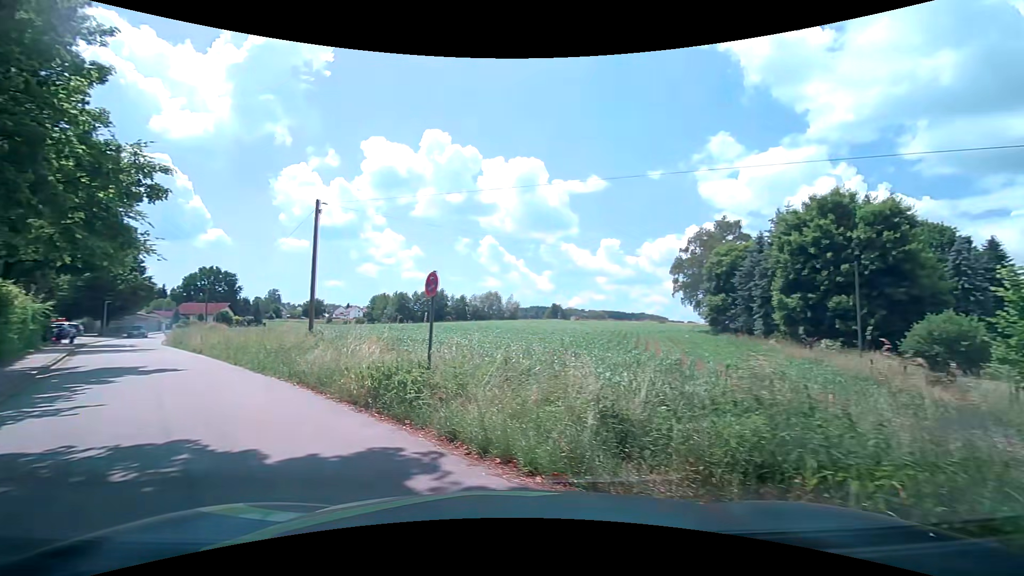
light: Day
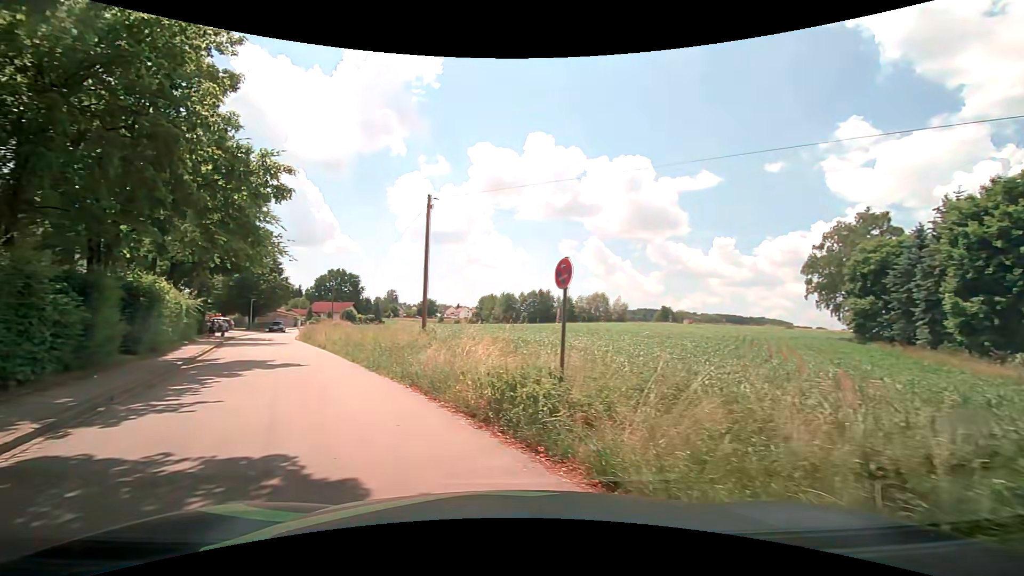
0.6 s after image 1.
(-0.2, +1.8) m; -14°
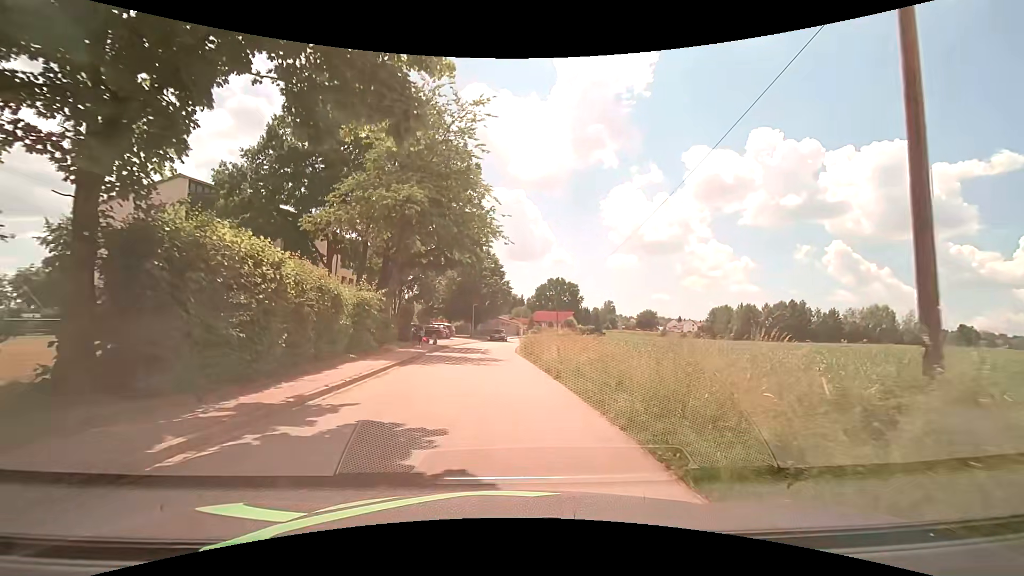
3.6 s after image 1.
(-4.3, +13.7) m; -24°
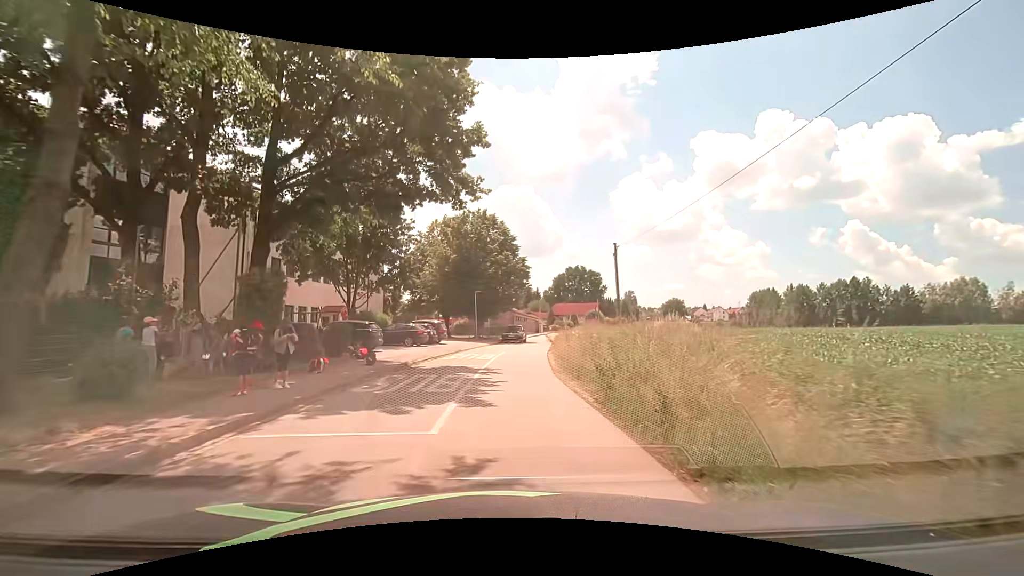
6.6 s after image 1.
(-0.2, +20.9) m; -1°
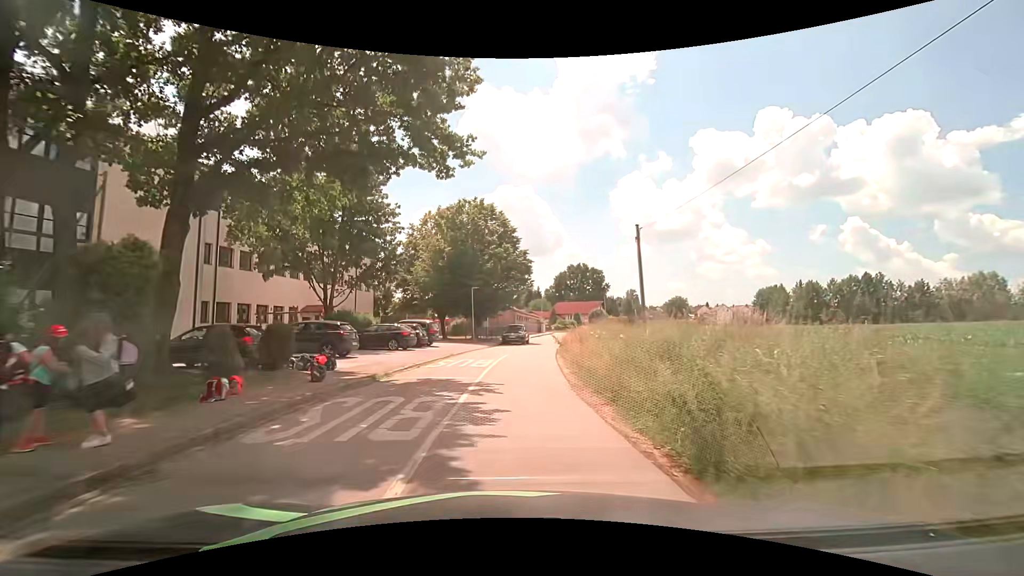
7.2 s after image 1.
(0.0, +4.6) m; 0°
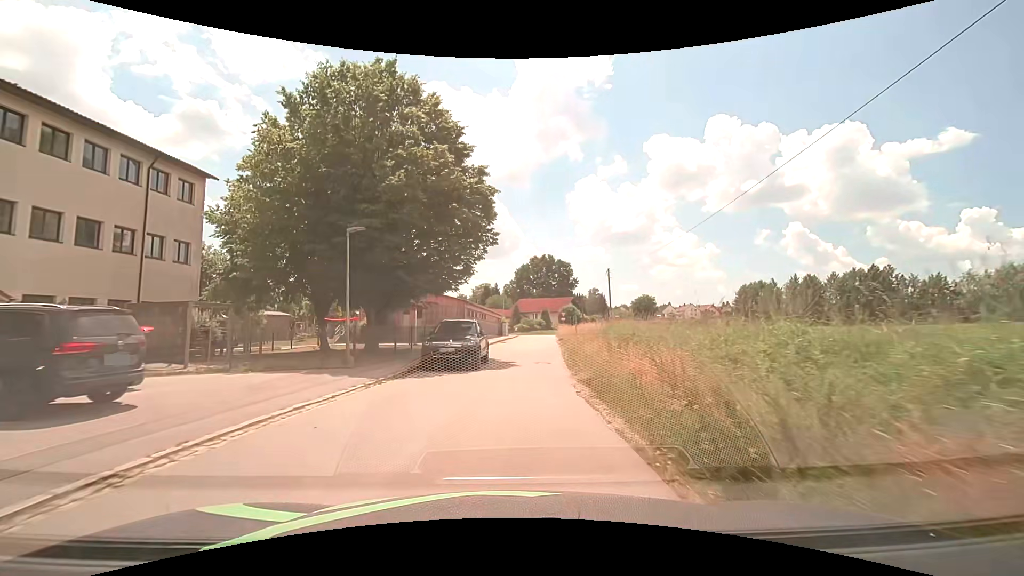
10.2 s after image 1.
(+0.7, +24.4) m; +4°
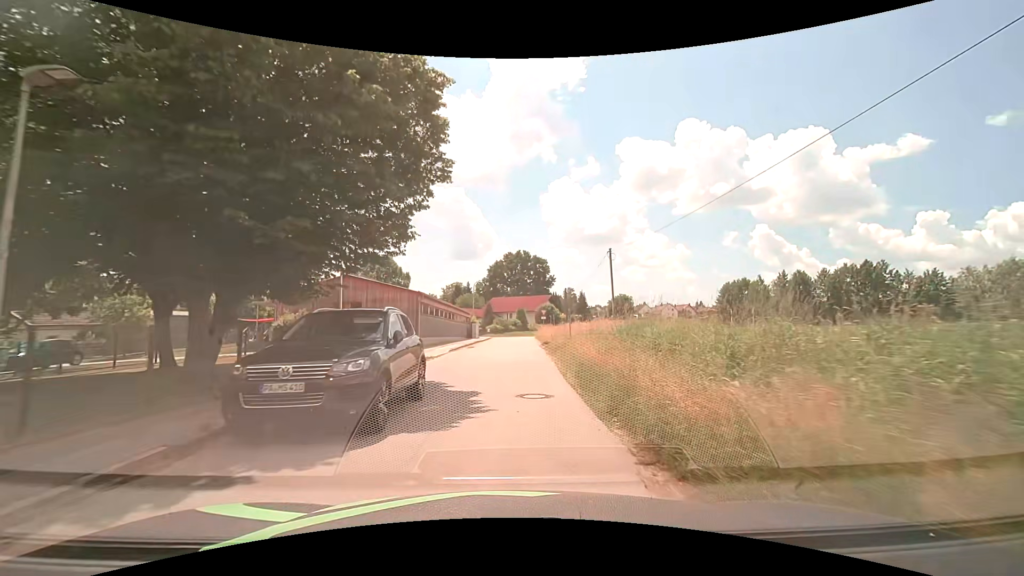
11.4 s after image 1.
(+0.4, +10.2) m; +4°
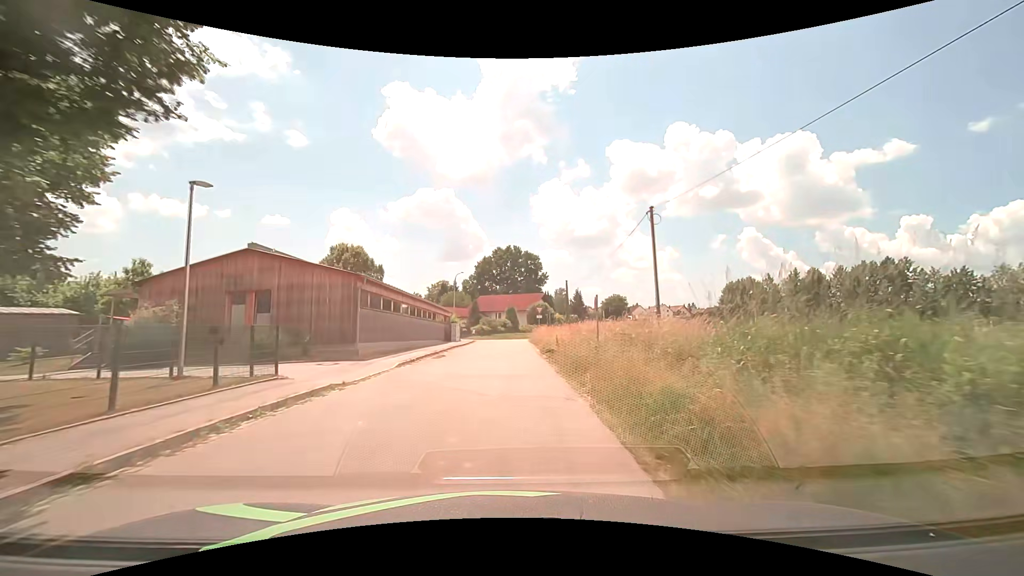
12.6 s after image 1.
(+0.1, +10.6) m; +1°
